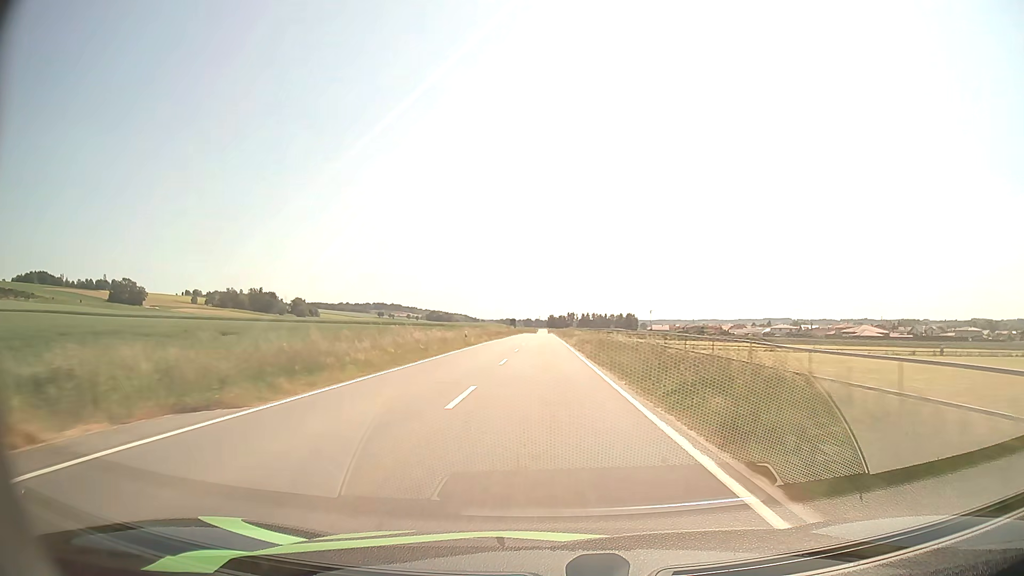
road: tertiary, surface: asphalt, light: Day
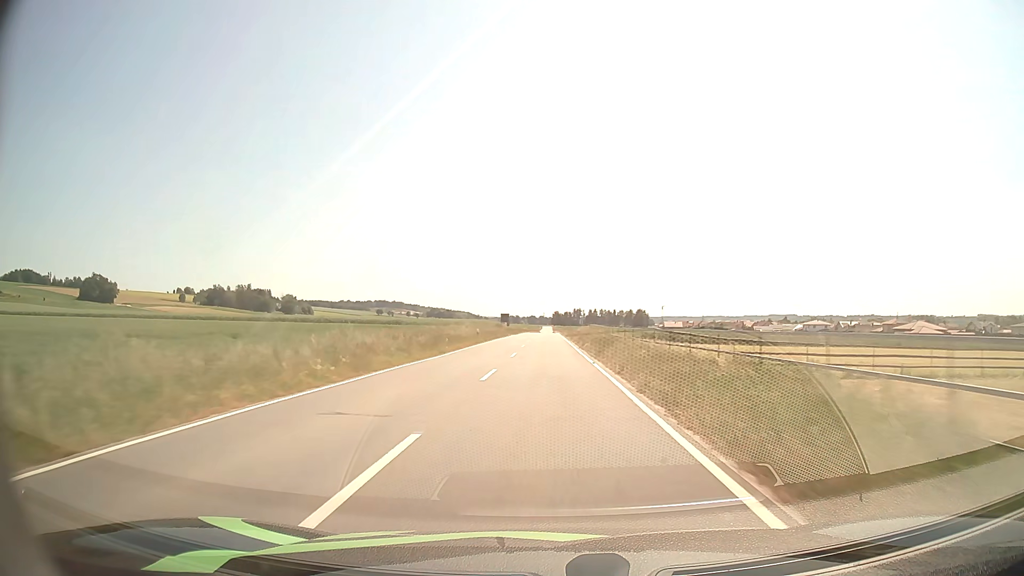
(-0.1, +44.6) m; 0°
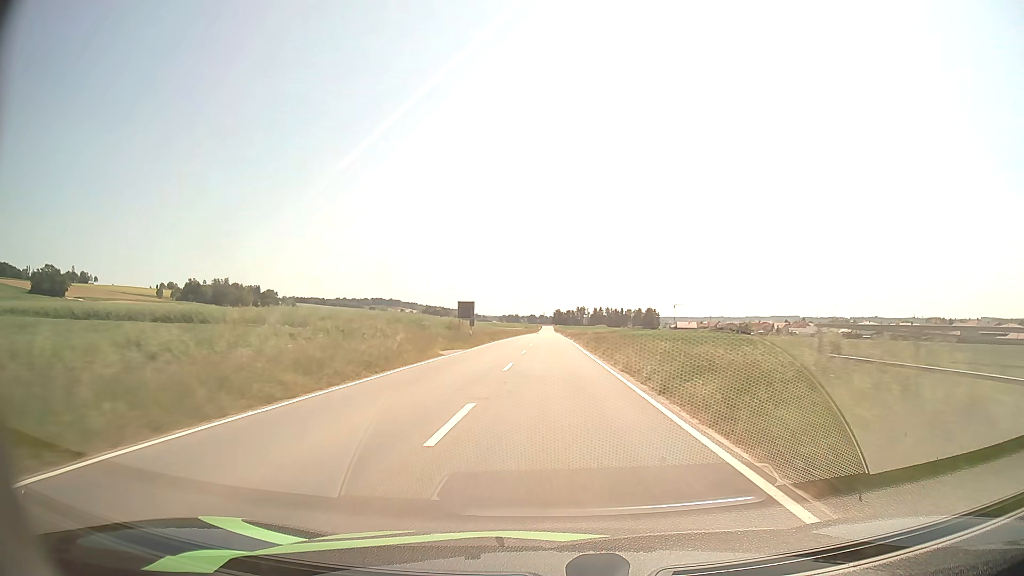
(-0.2, +58.3) m; 0°
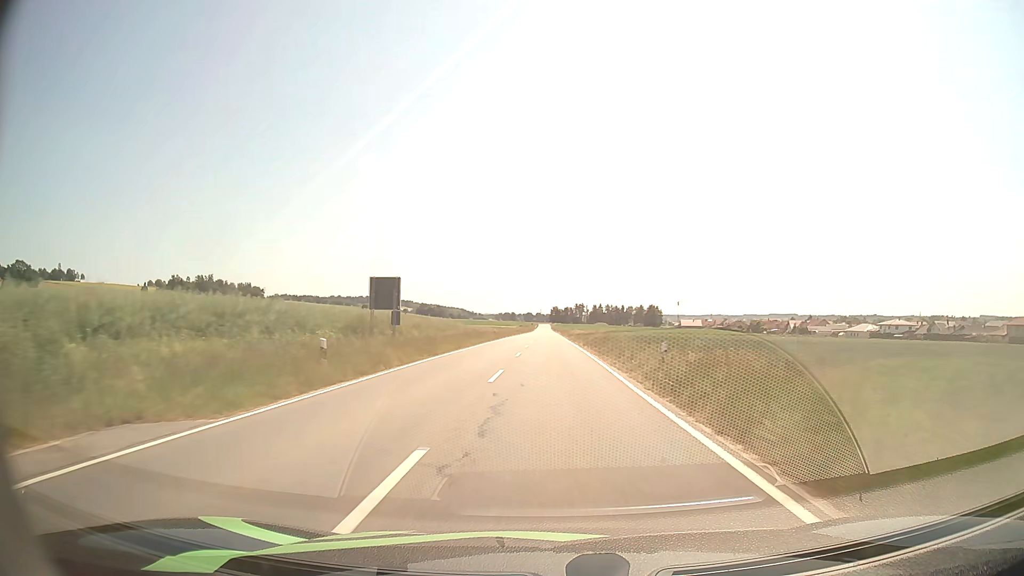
(+0.1, +29.2) m; 0°
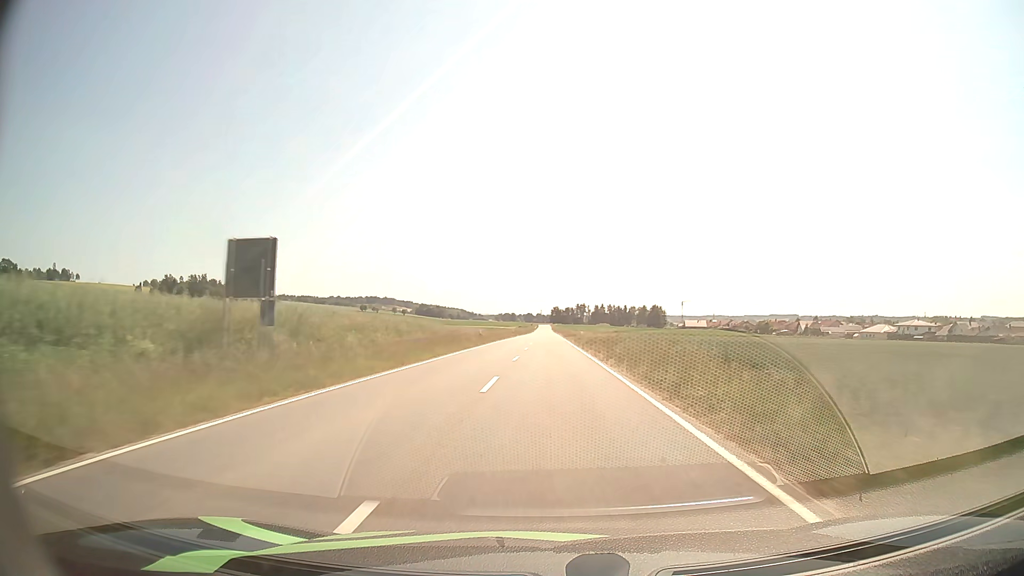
(0.0, +14.7) m; 0°
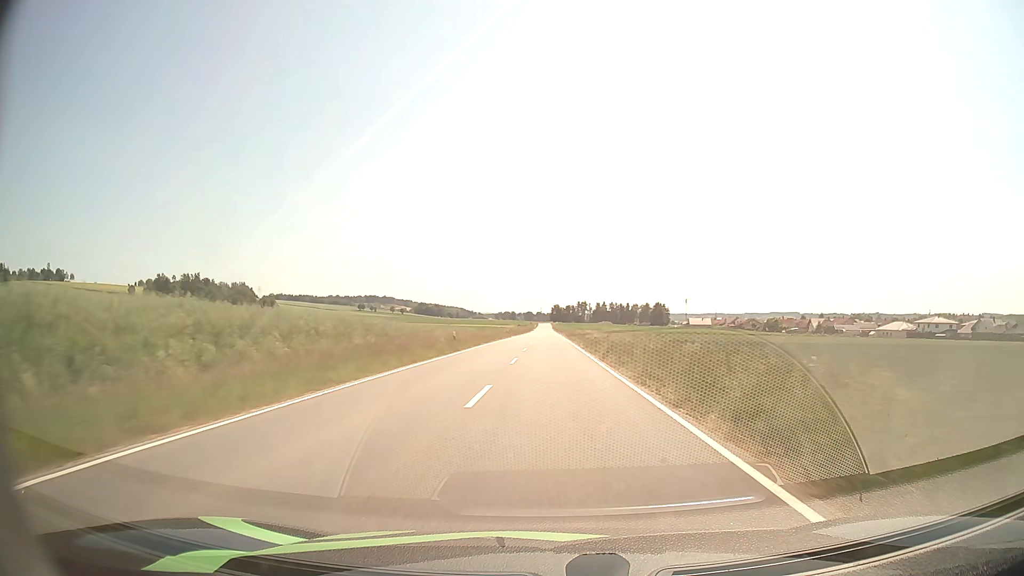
(0.0, +14.7) m; 0°
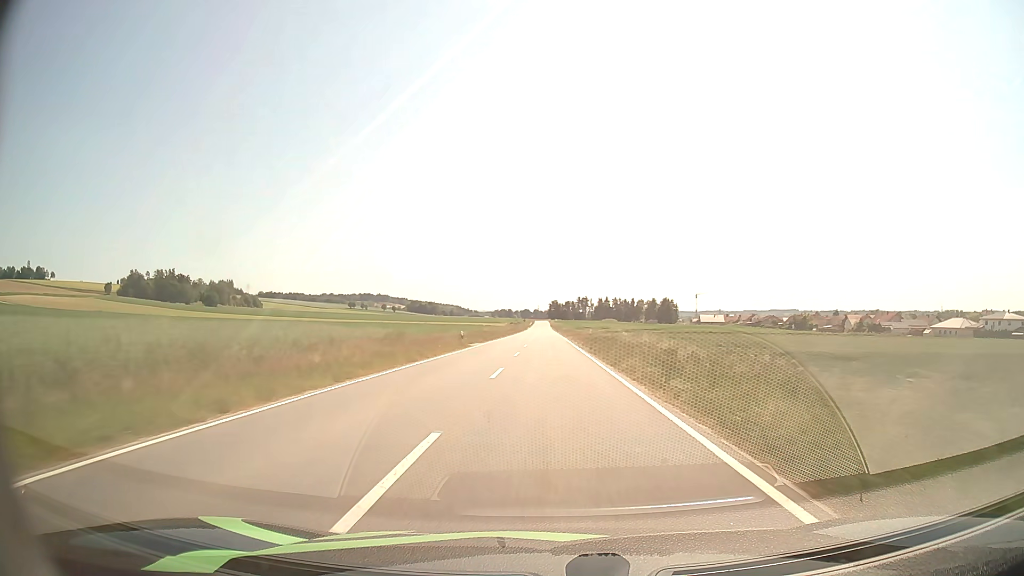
(0.0, +44.1) m; 0°
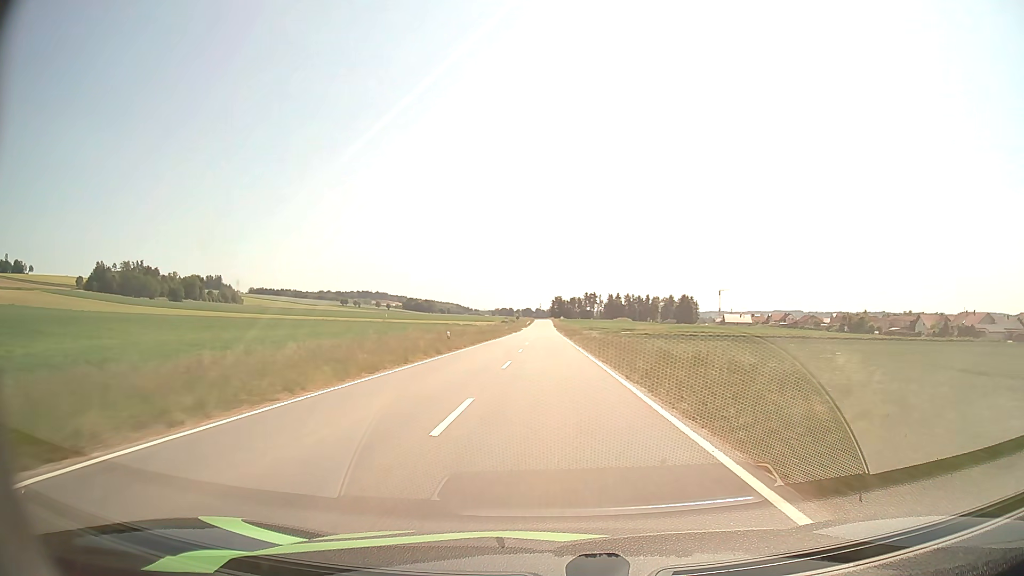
(-0.1, +58.4) m; 0°
(0, +10) (0, +20) (0, +30) (0, +40) (0, +50) (0, +60) (0, +70) (0, +80) (0, +90) (0, +100) m
